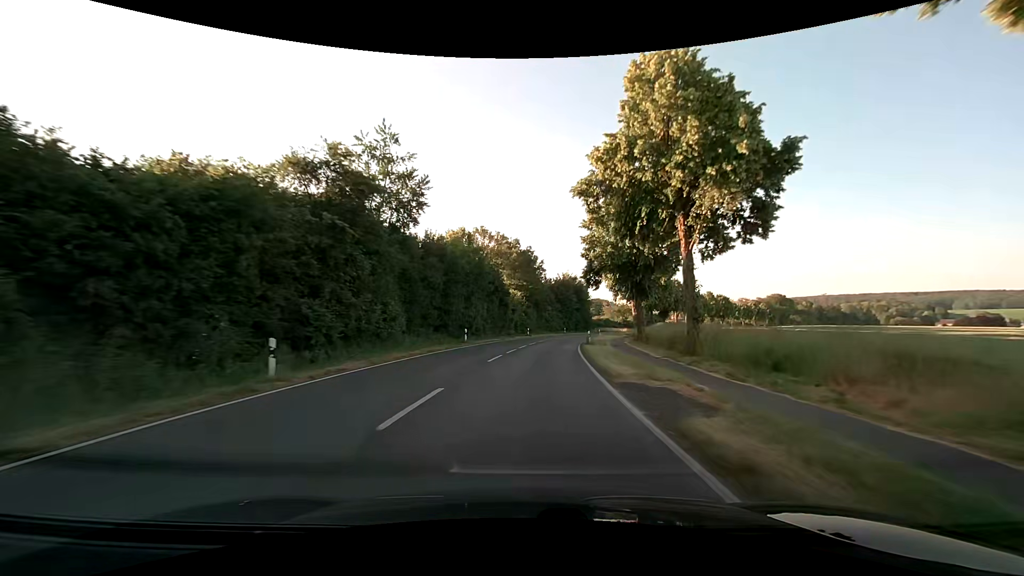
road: secondary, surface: asphalt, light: Day
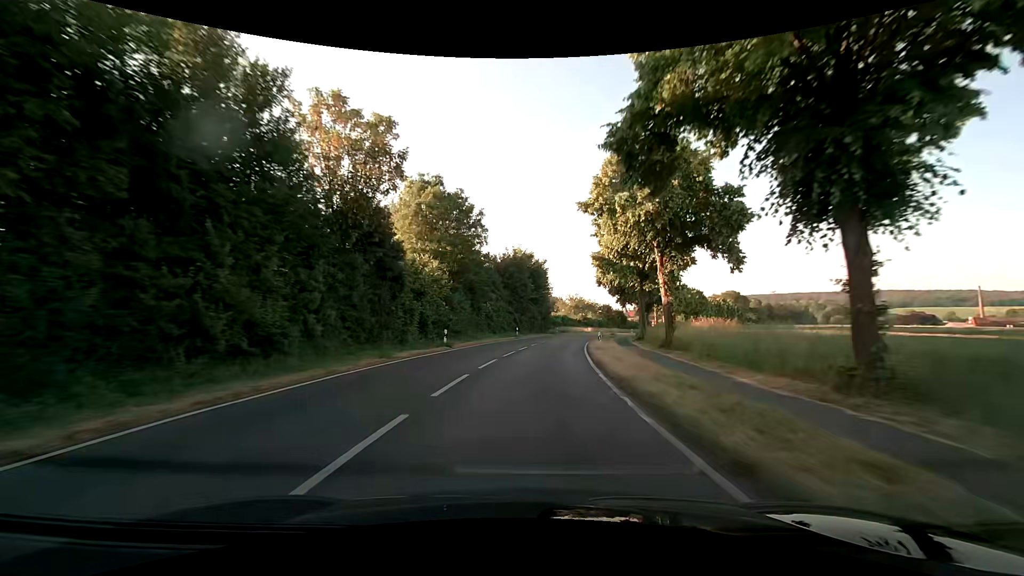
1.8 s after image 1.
(+1.6, +33.1) m; +6°
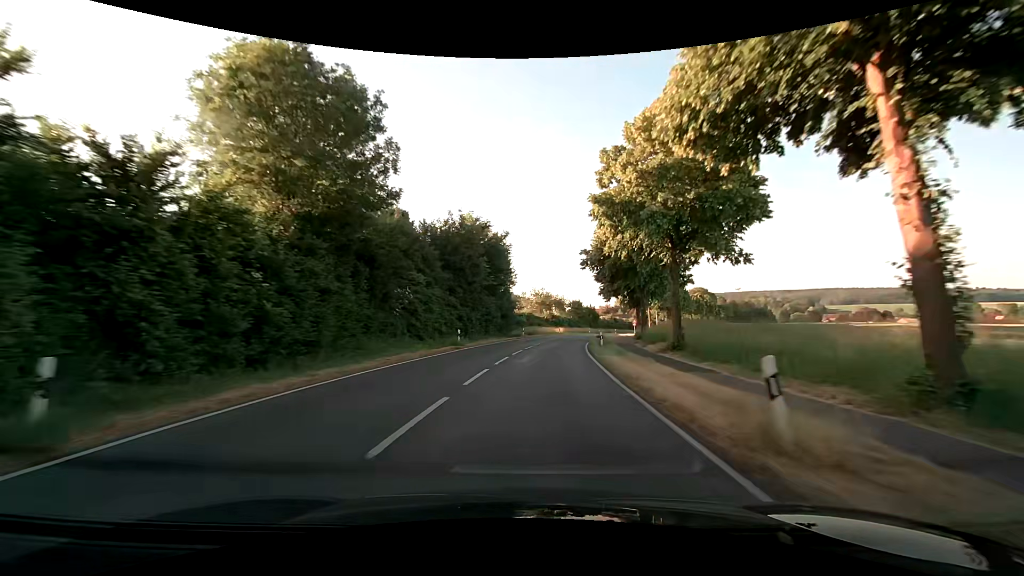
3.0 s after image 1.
(+0.8, +22.1) m; +4°
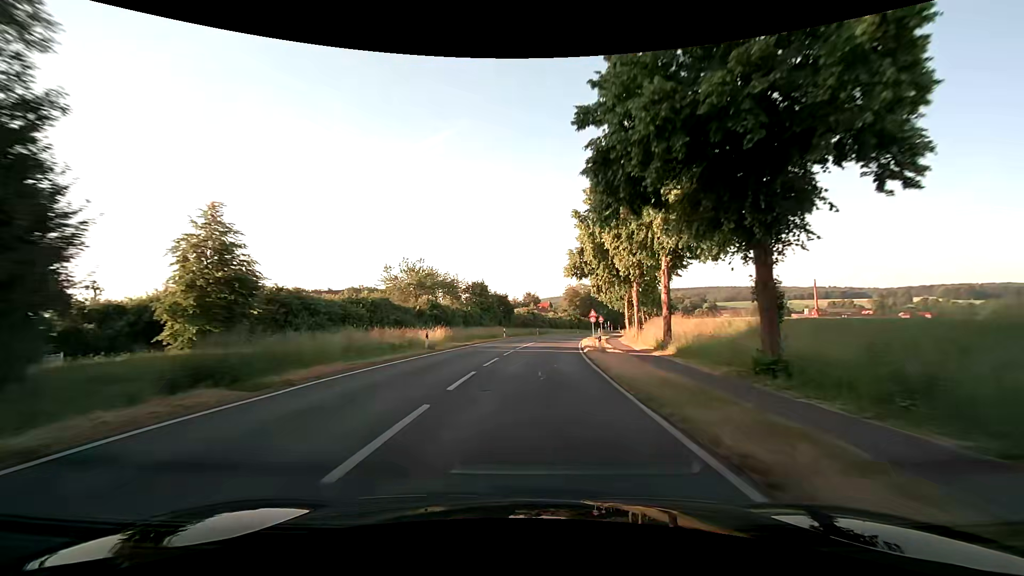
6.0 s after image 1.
(+5.5, +54.9) m; +11°
